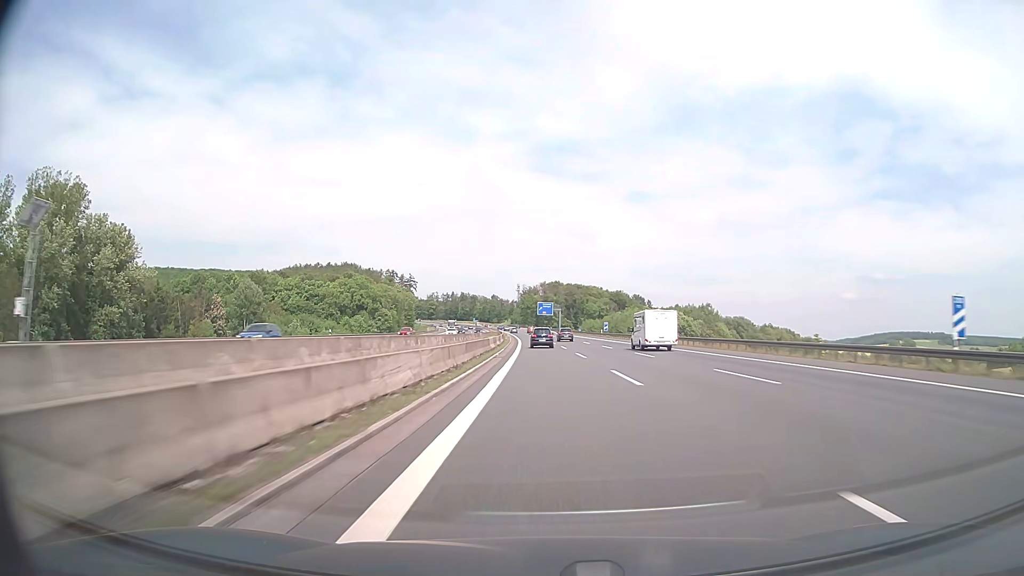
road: motorway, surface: asphalt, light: Day
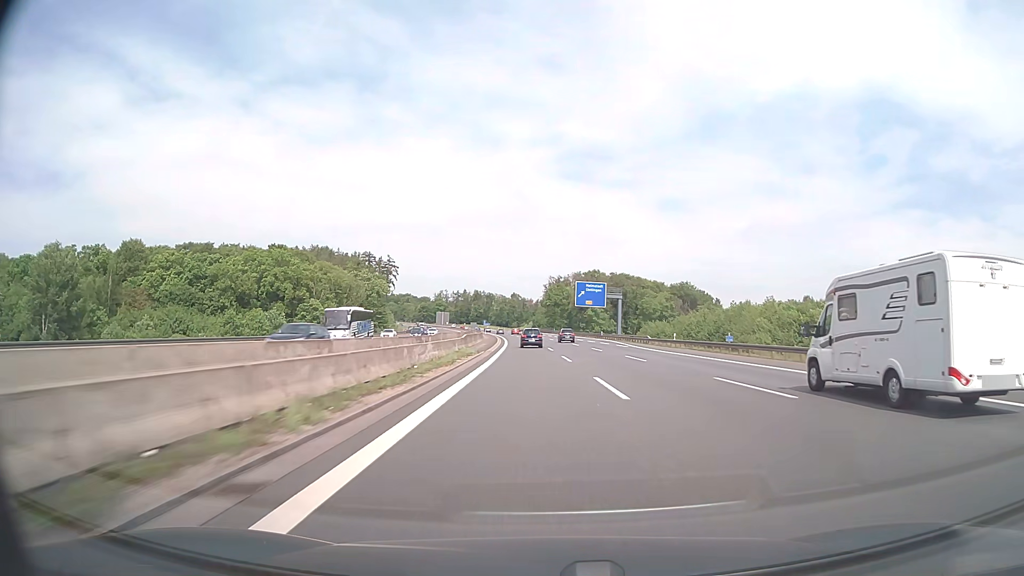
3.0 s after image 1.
(-2.5, +110.9) m; -2°
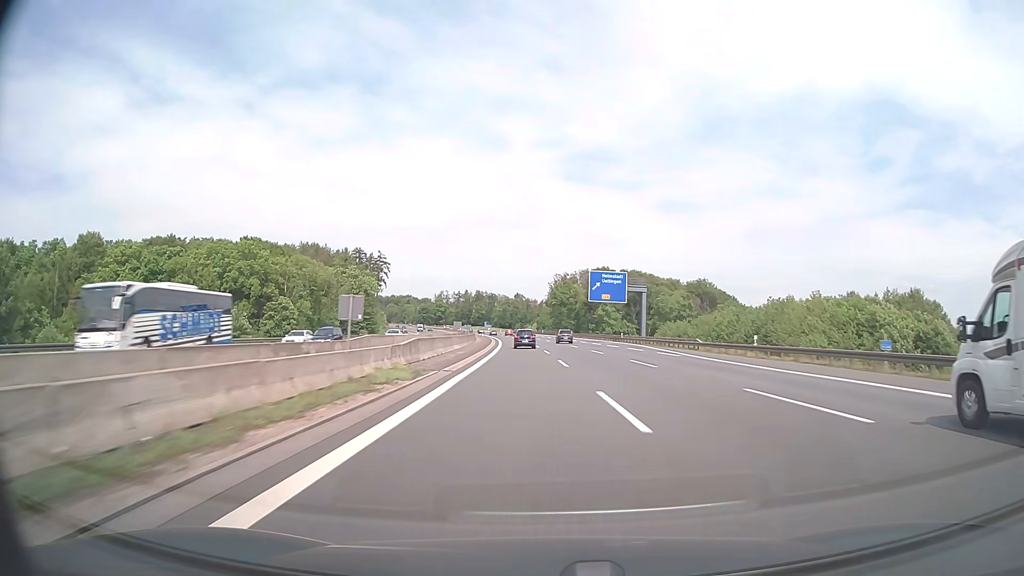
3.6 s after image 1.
(-0.1, +22.1) m; 0°
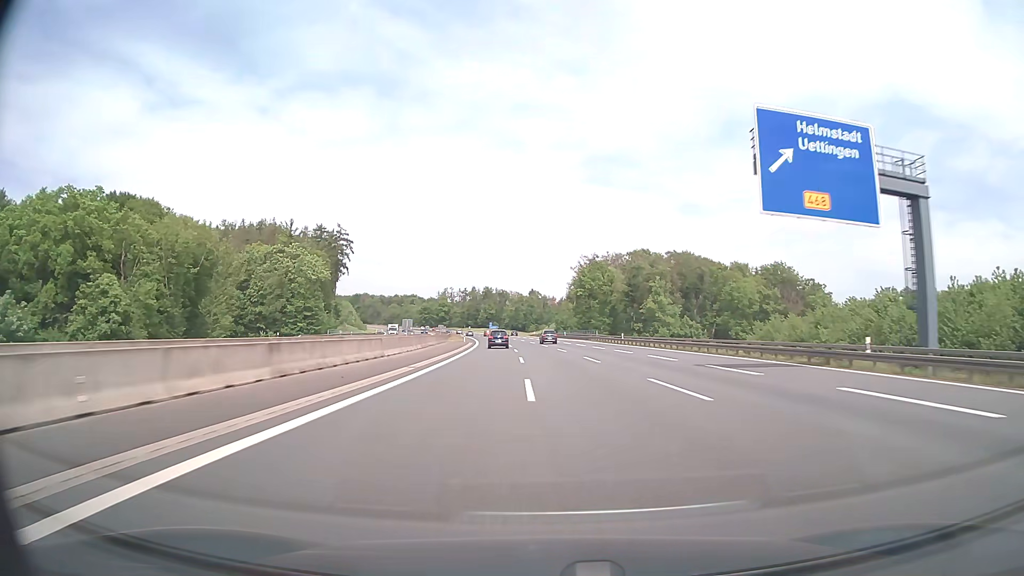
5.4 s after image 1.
(-0.8, +66.2) m; -1°
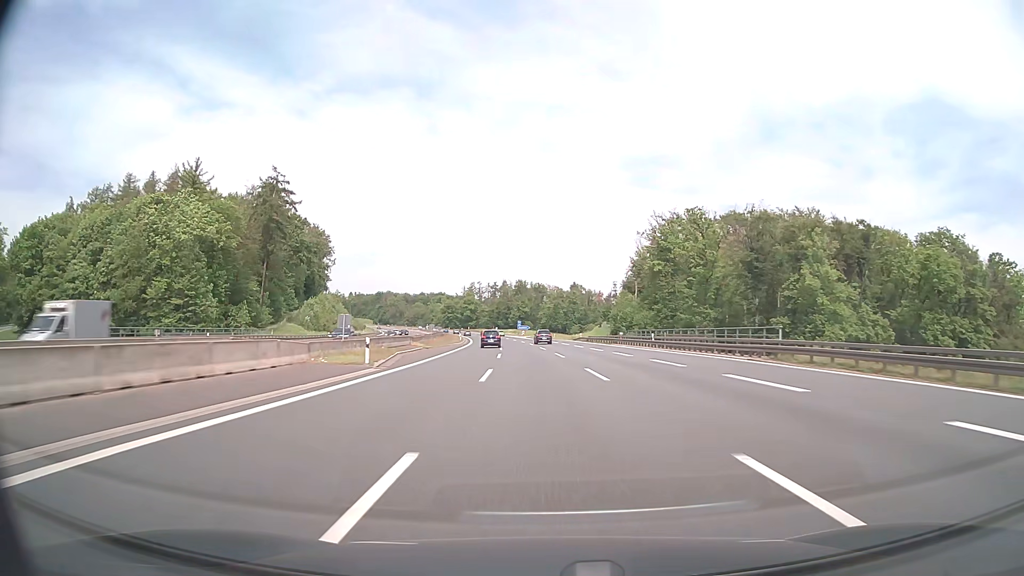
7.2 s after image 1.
(-1.7, +66.1) m; -3°
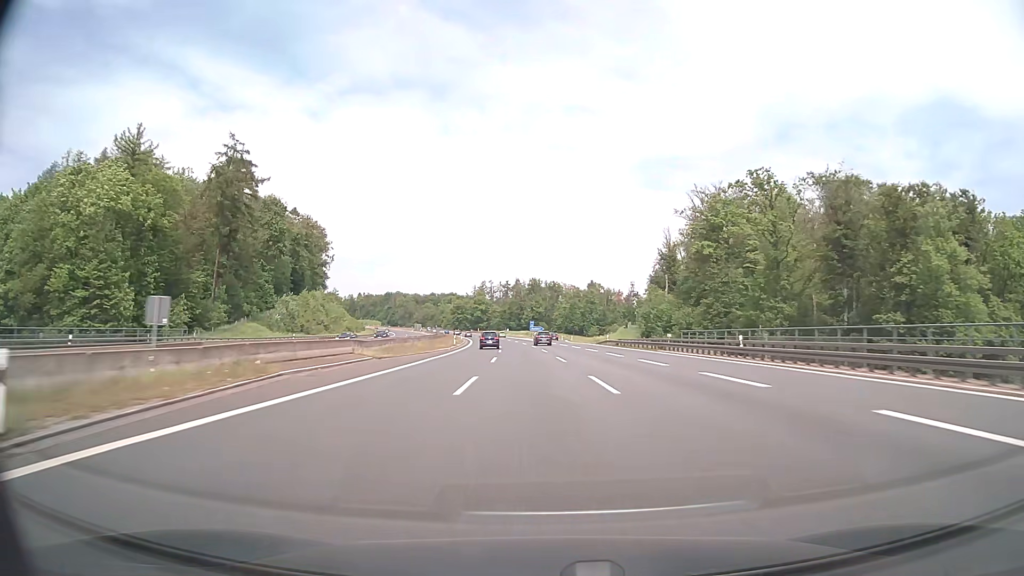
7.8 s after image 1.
(-0.2, +22.0) m; -1°
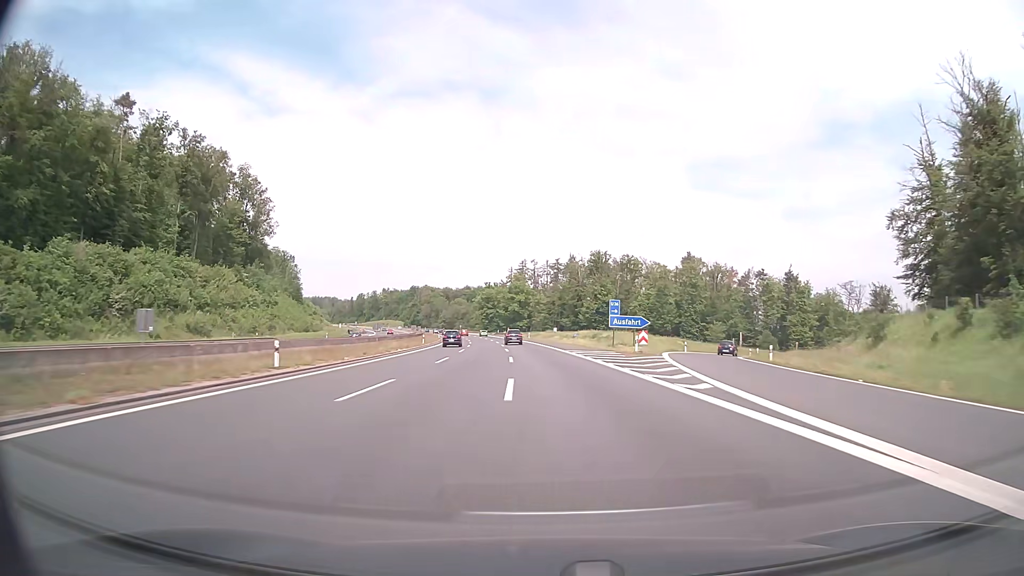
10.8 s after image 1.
(-4.4, +109.2) m; -5°
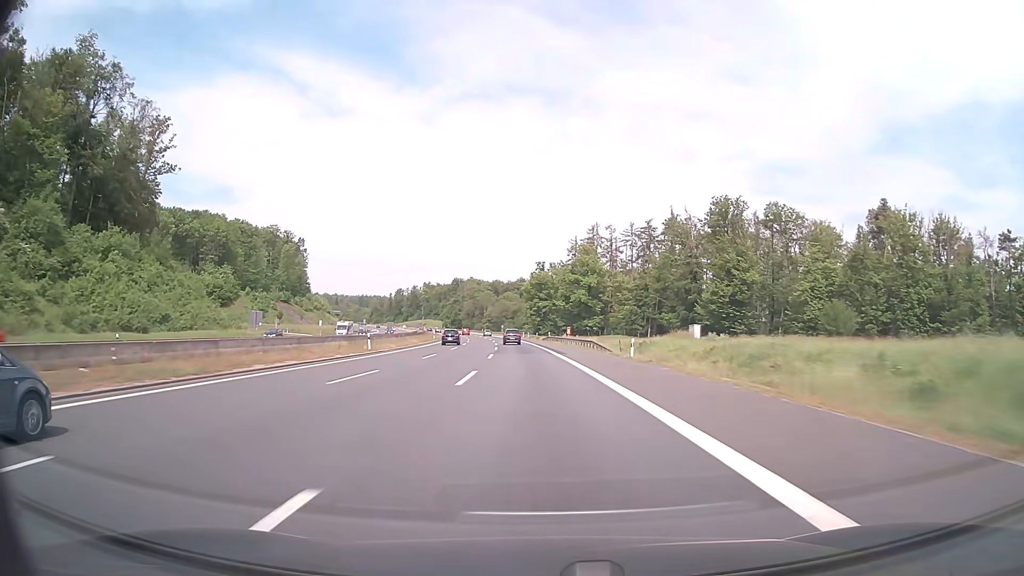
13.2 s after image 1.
(-4.2, +86.2) m; -6°
(0, +10) (0, +20) (-1, +30) (-1, +40) (-1, +50) (-2, +60) (-3, +70) (-4, +80) (-5, +90) (-6, +100) m
